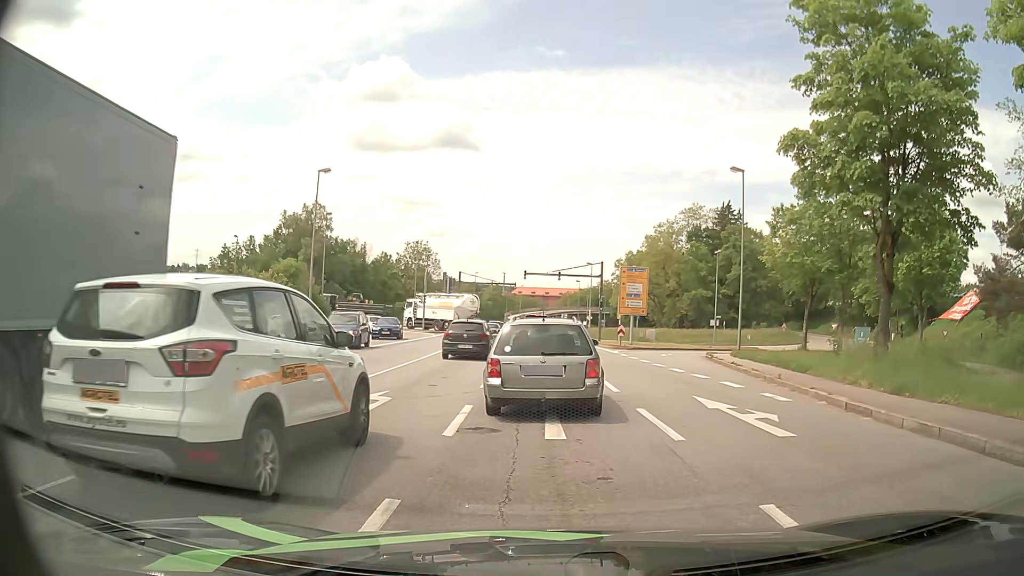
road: primary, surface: asphalt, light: Day
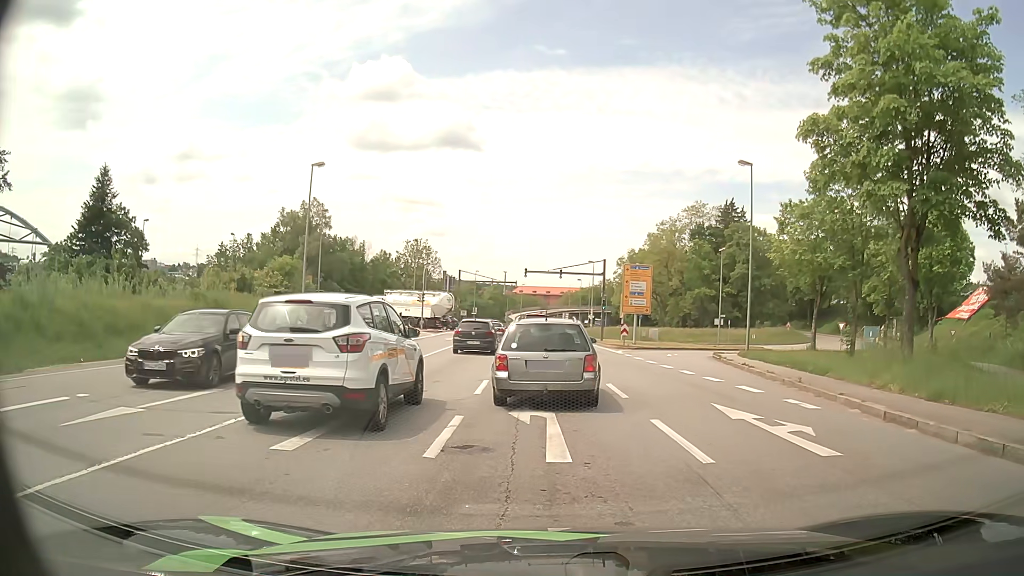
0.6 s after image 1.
(0.0, +1.4) m; -1°
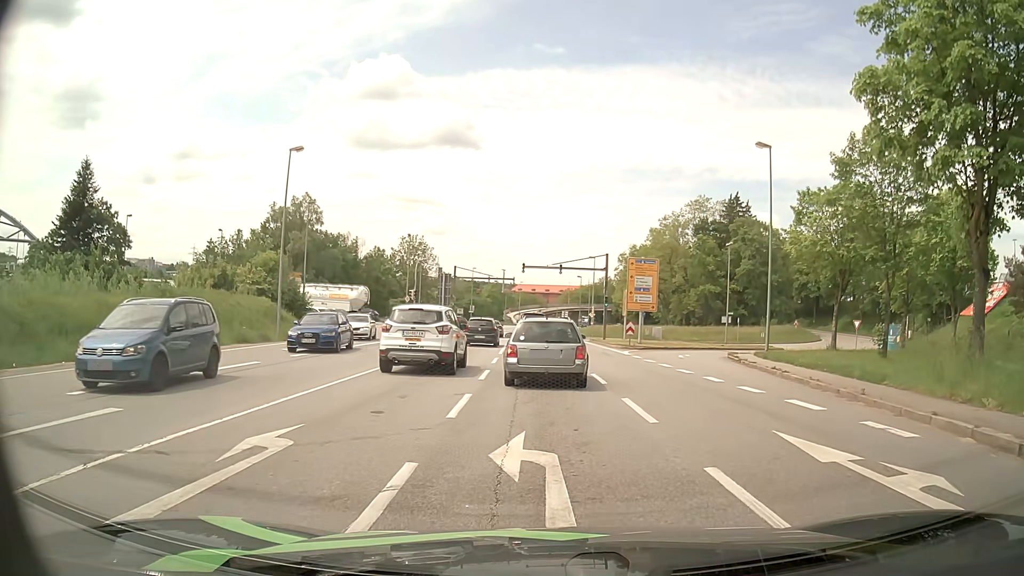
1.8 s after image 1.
(0.0, +3.5) m; 0°
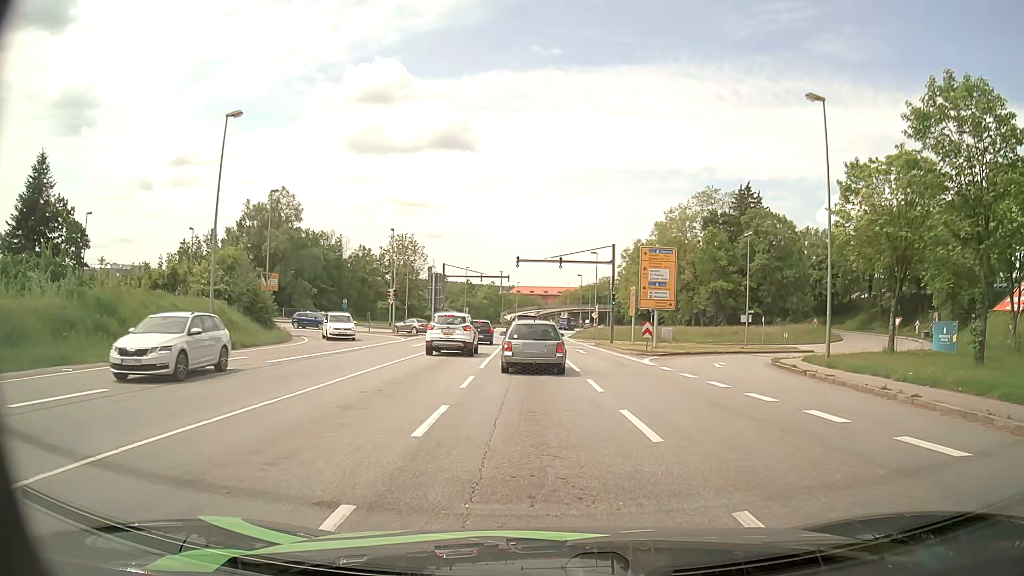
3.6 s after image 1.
(+0.1, +7.7) m; 0°
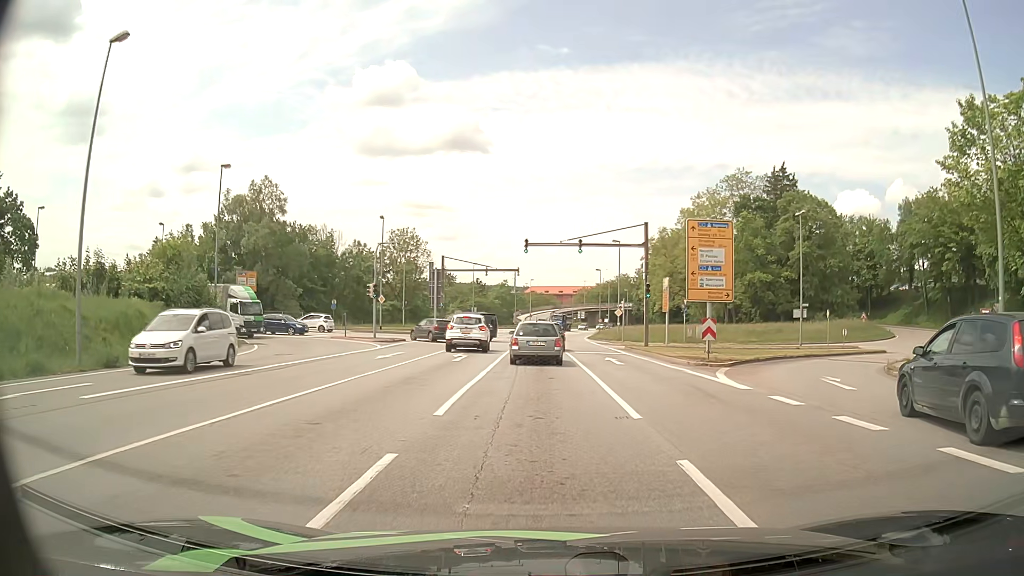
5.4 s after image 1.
(0.0, +10.3) m; -1°
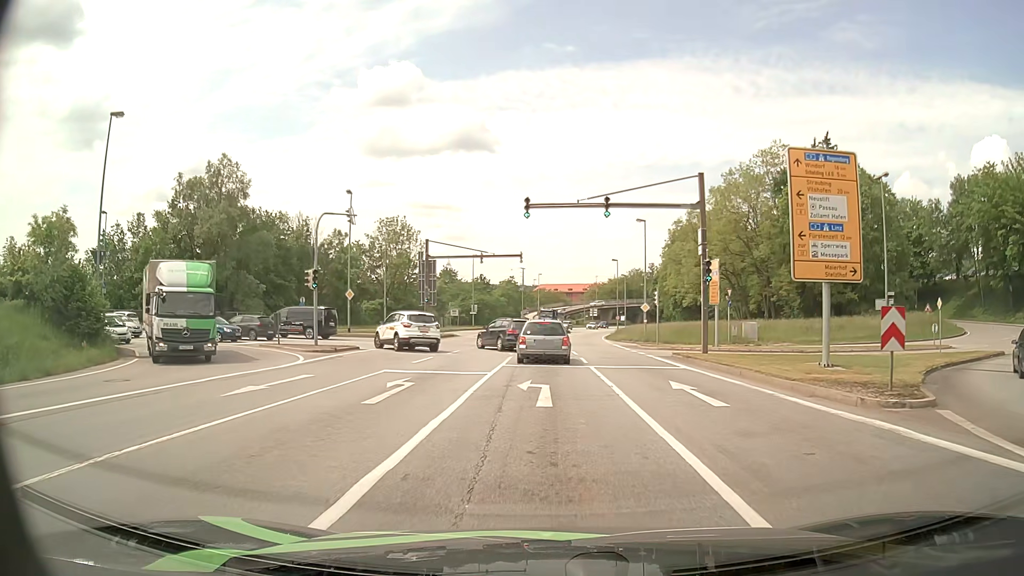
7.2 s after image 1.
(-0.1, +12.7) m; -1°
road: primary_link
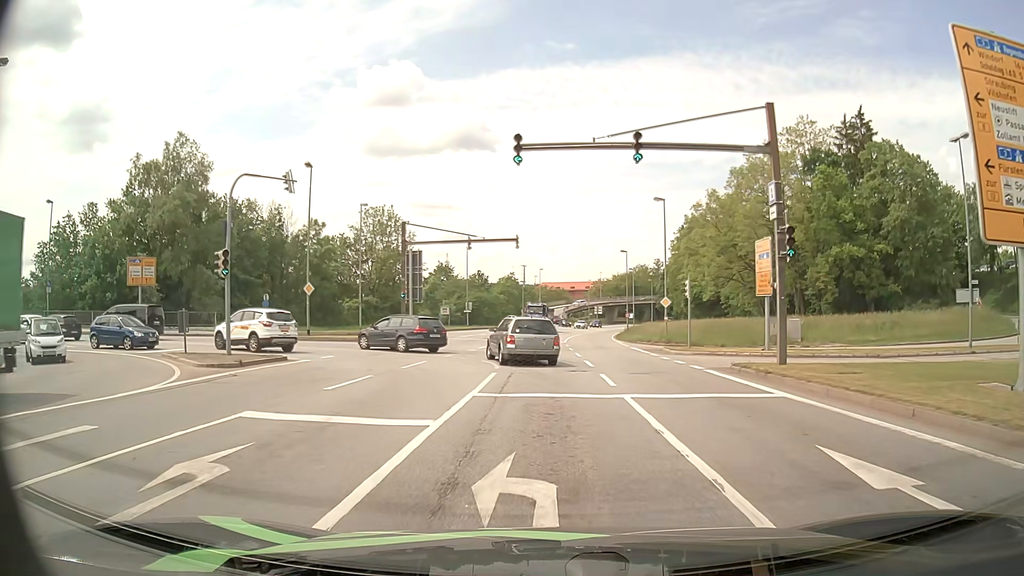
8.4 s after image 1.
(0.0, +8.9) m; 0°
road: primary
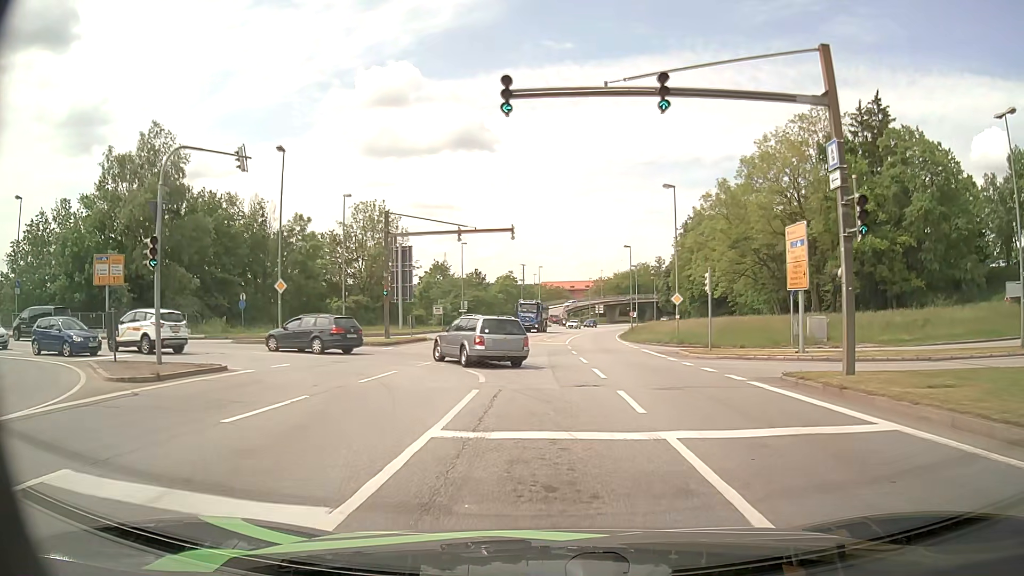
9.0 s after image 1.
(0.0, +4.3) m; -1°
(0, +10) (-1, +20) (-8, +27) (-17, +30) (-27, +31) (-37, +32) (-47, +33) (-57, +35) (-67, +37) (-76, +39) m
